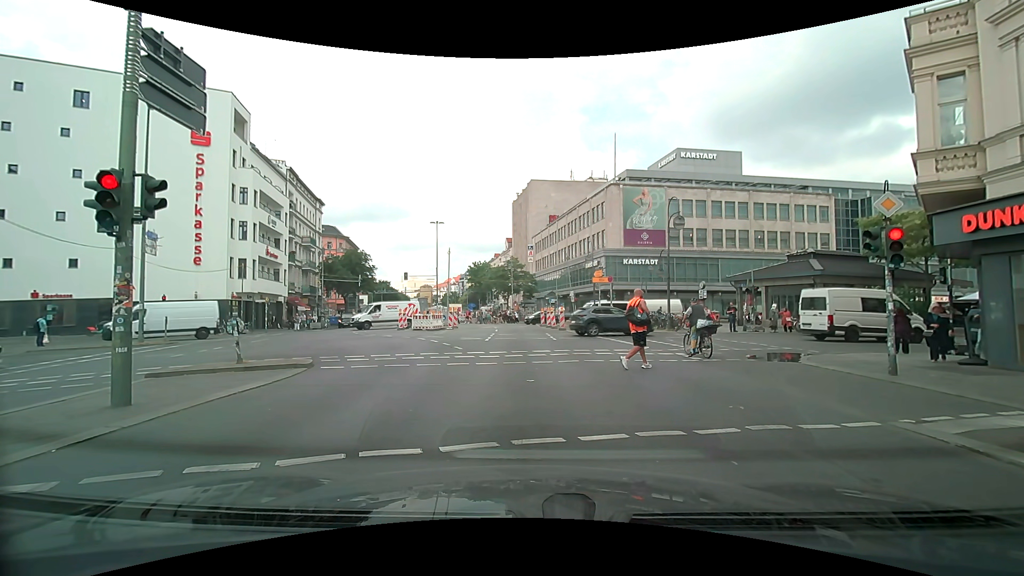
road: secondary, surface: asphalt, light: Day
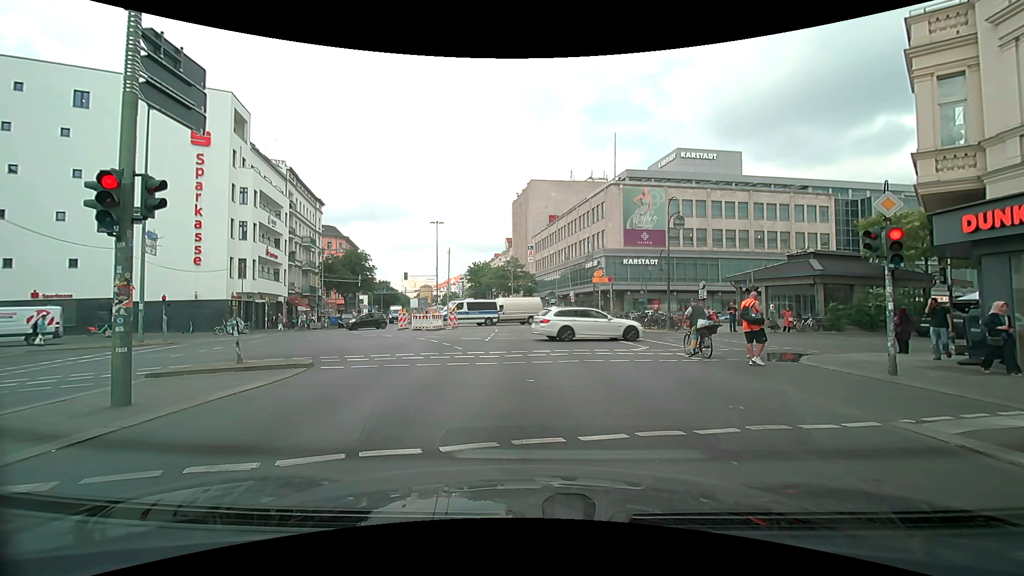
(0.0, 0.0) m; 0°
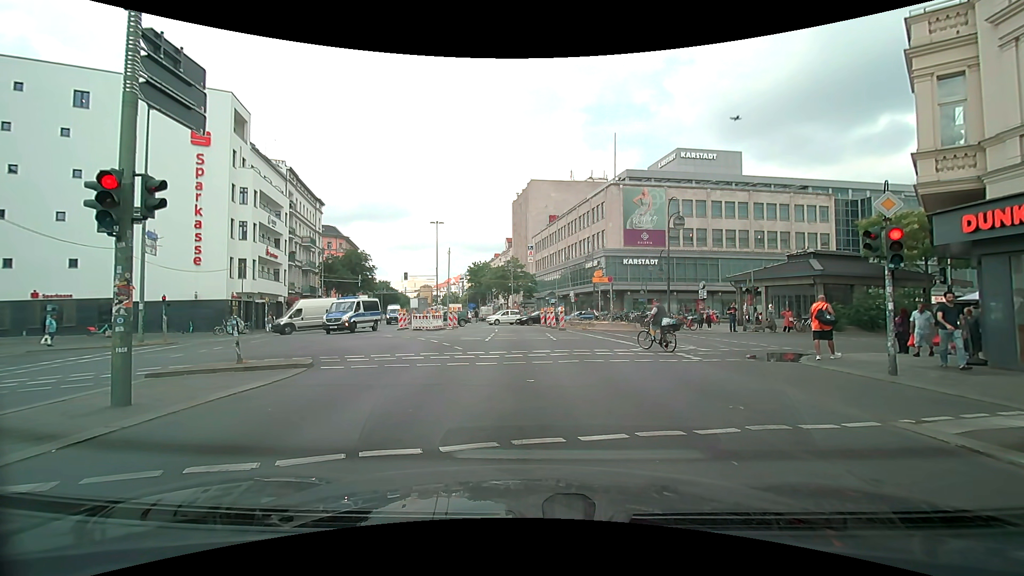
(0.0, 0.0) m; 0°
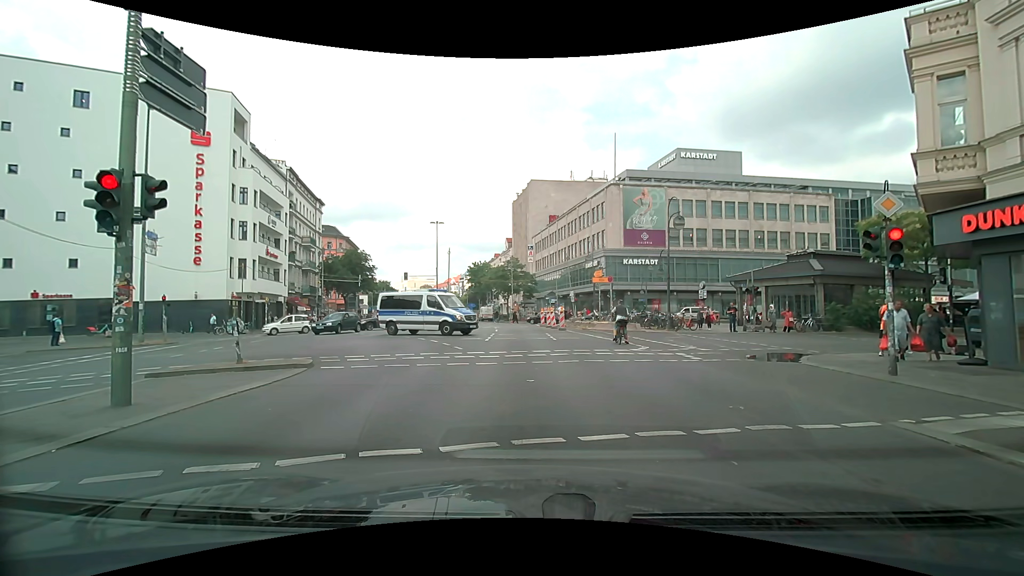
(0.0, 0.0) m; 0°
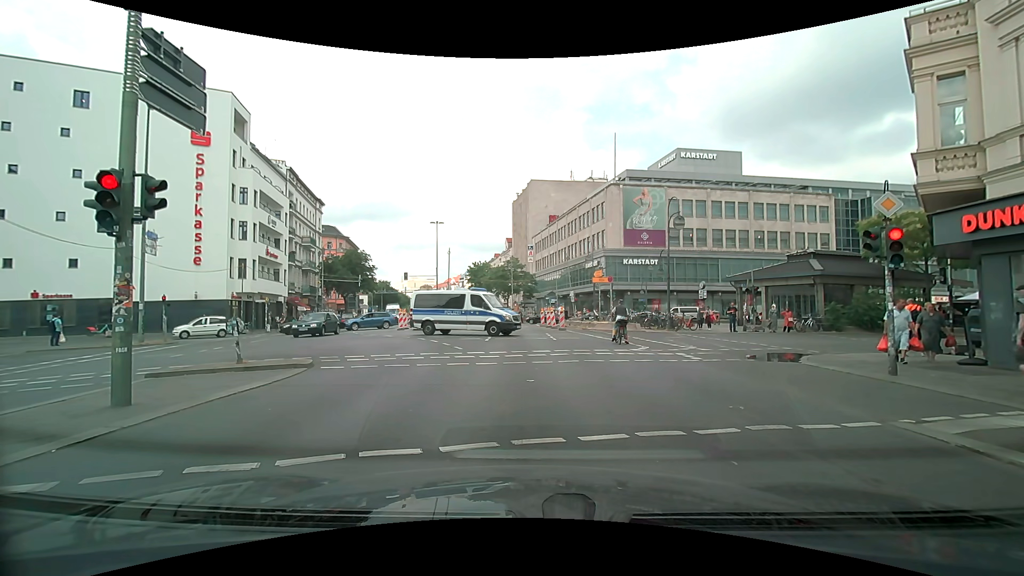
(0.0, 0.0) m; 0°
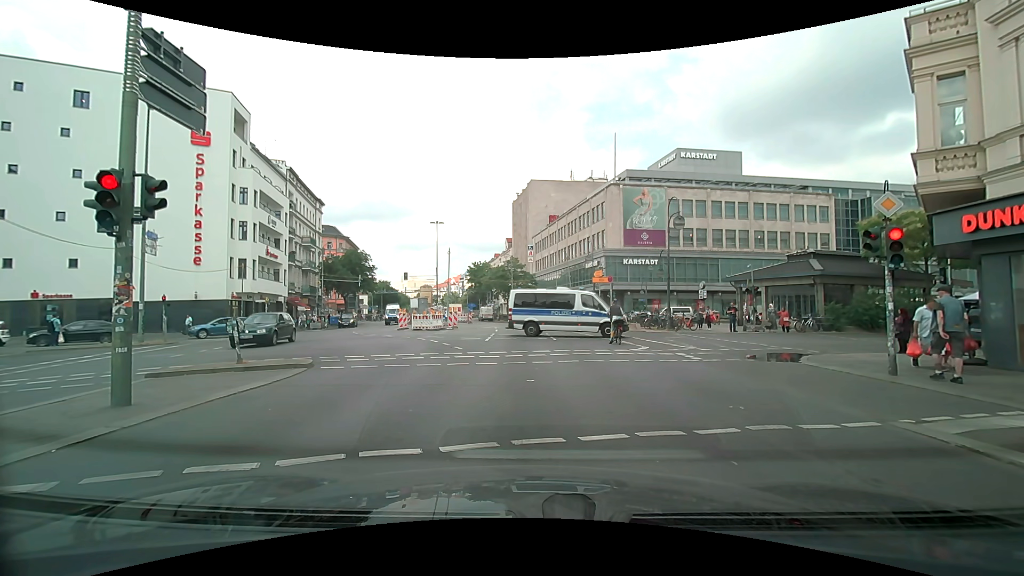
(0.0, 0.0) m; 0°
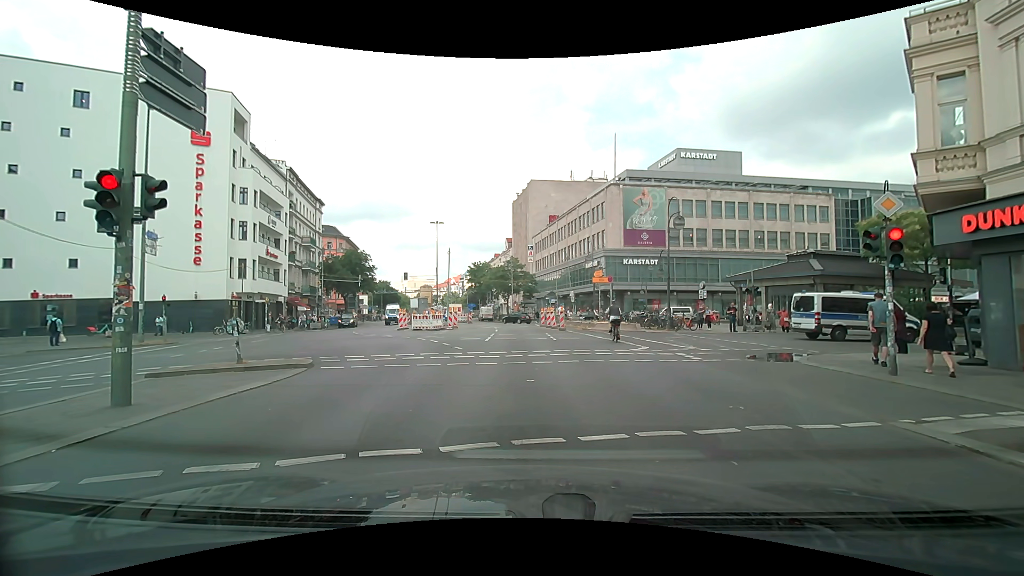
(0.0, 0.0) m; 0°
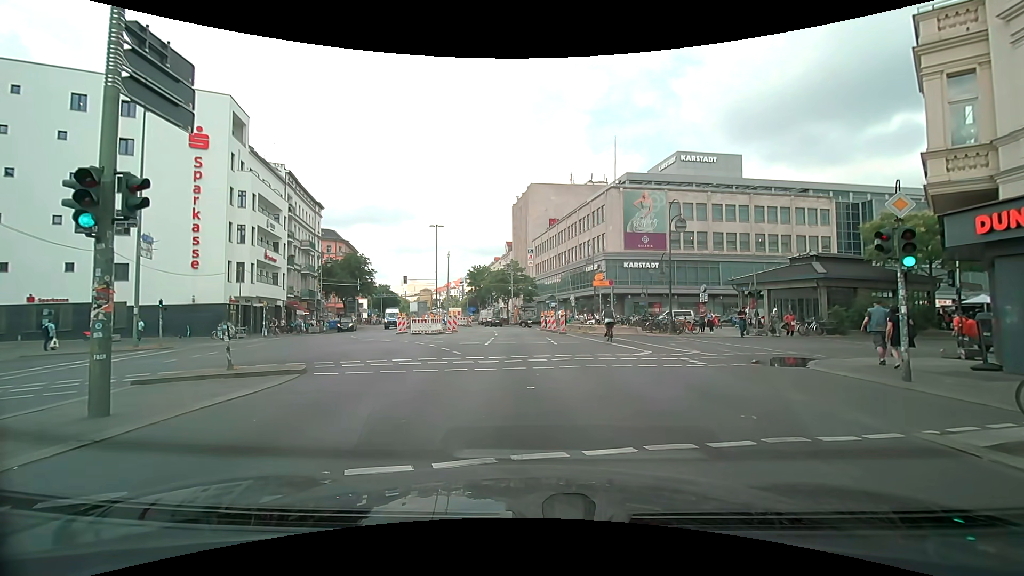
(0.0, +0.4) m; 0°
